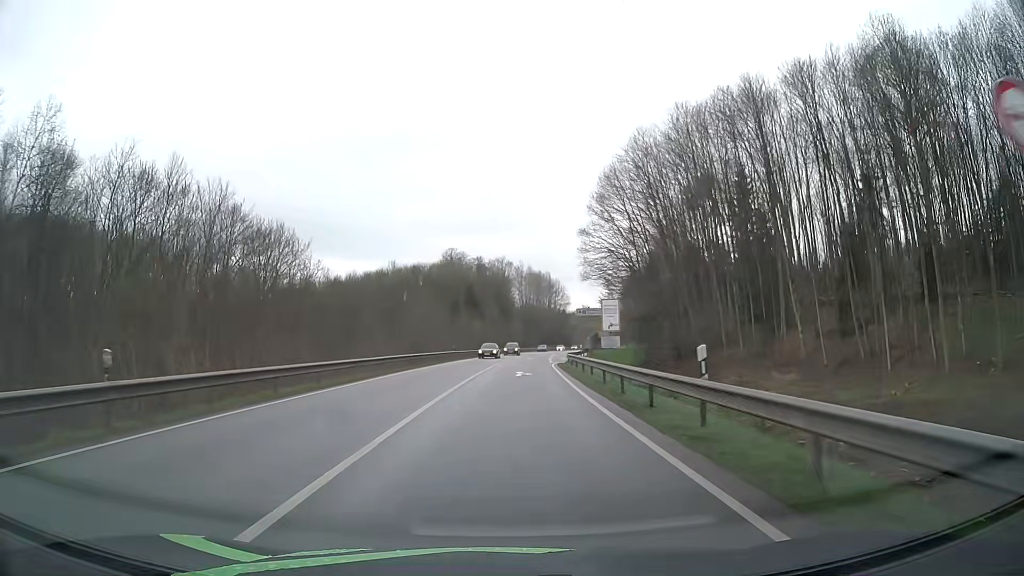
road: primary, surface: asphalt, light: Day
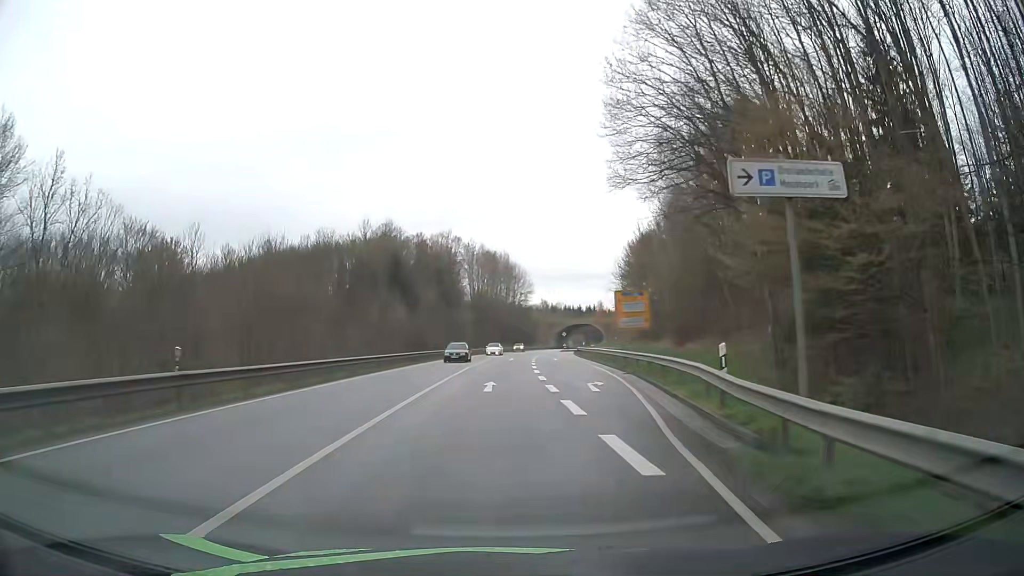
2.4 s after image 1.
(+1.3, +44.2) m; +3°
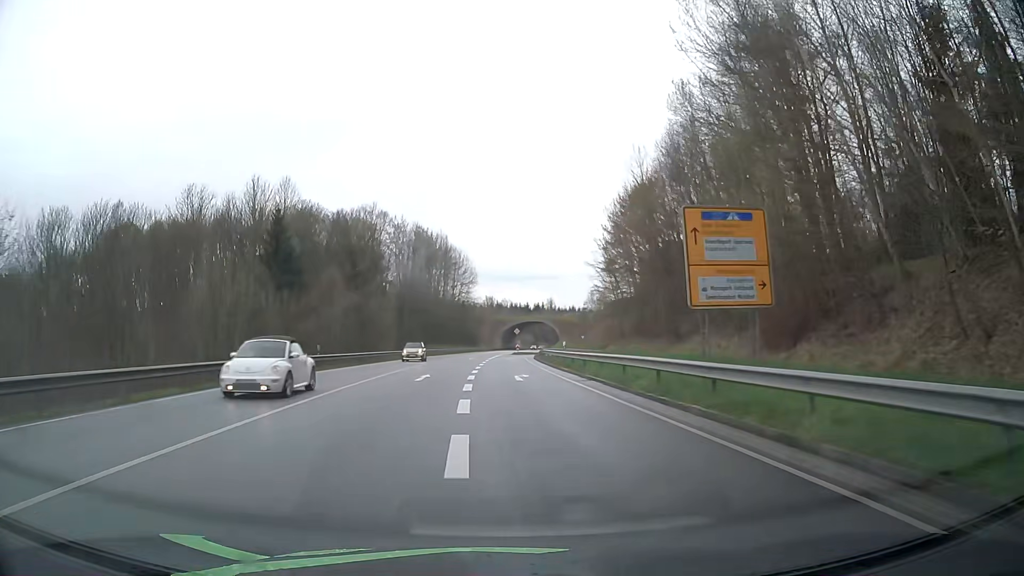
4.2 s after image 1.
(+1.5, +29.8) m; +5°
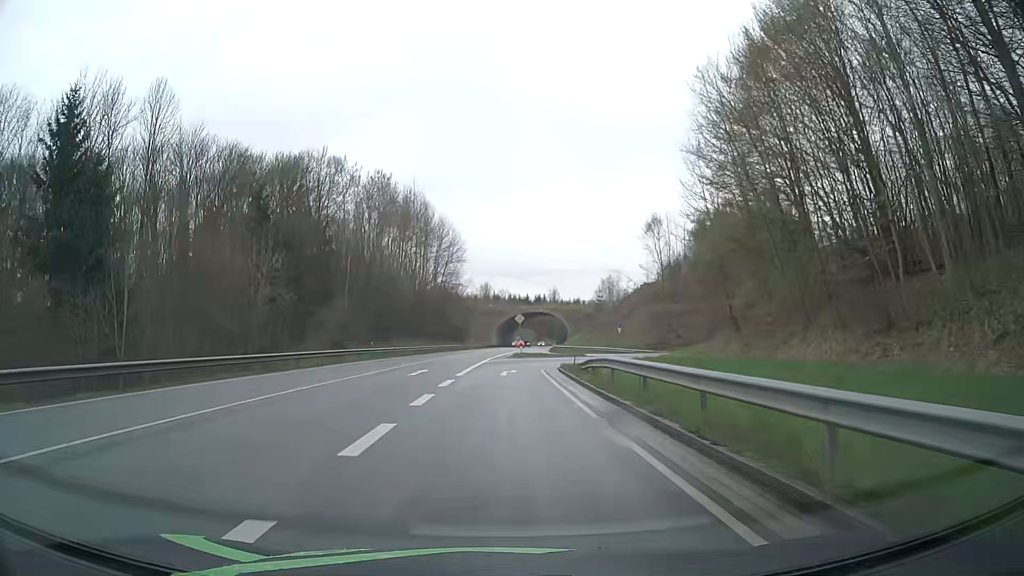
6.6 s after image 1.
(+0.2, +34.8) m; 0°
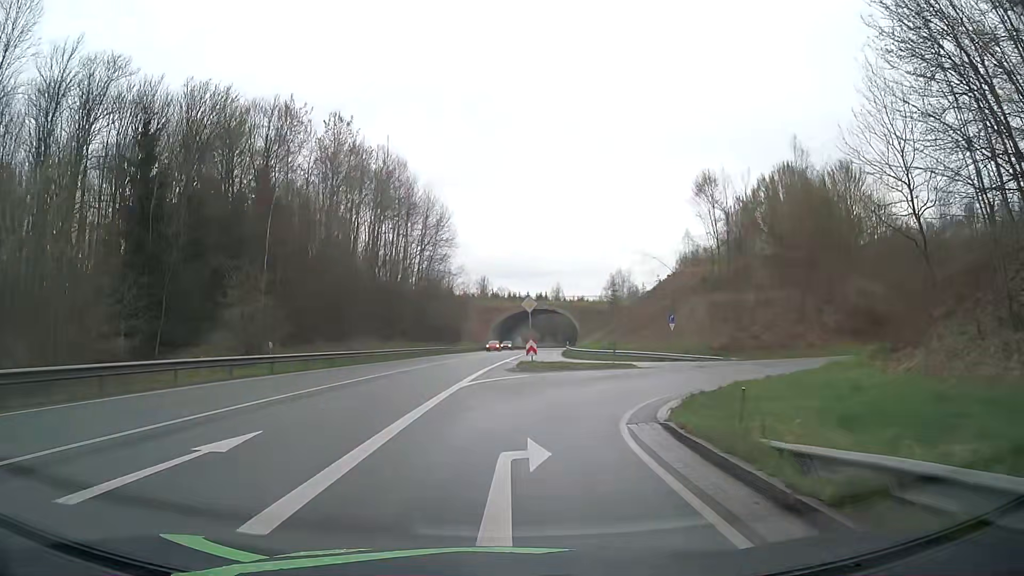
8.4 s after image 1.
(0.0, +21.1) m; 0°
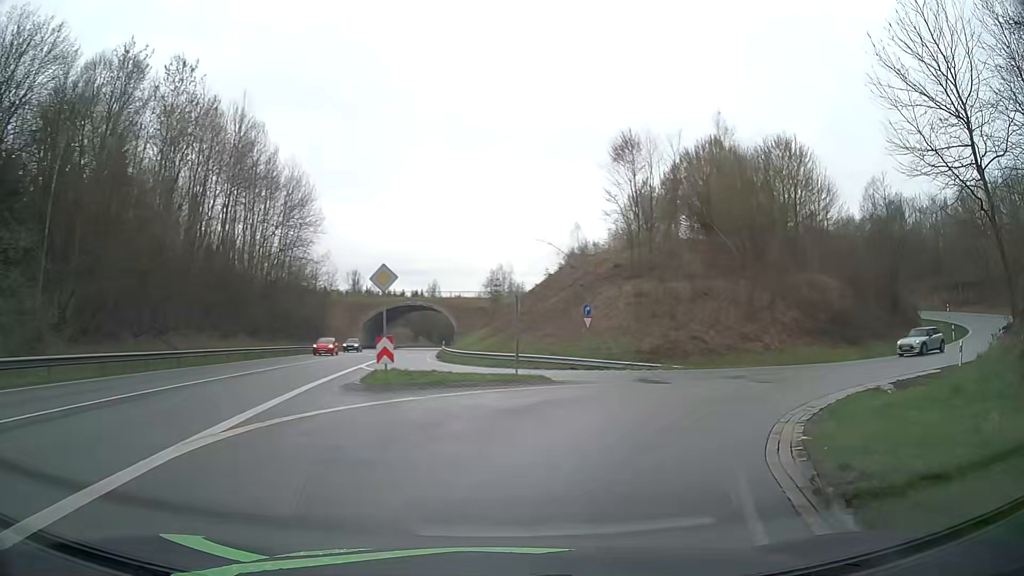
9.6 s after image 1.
(+0.7, +12.0) m; +10°
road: primary_link
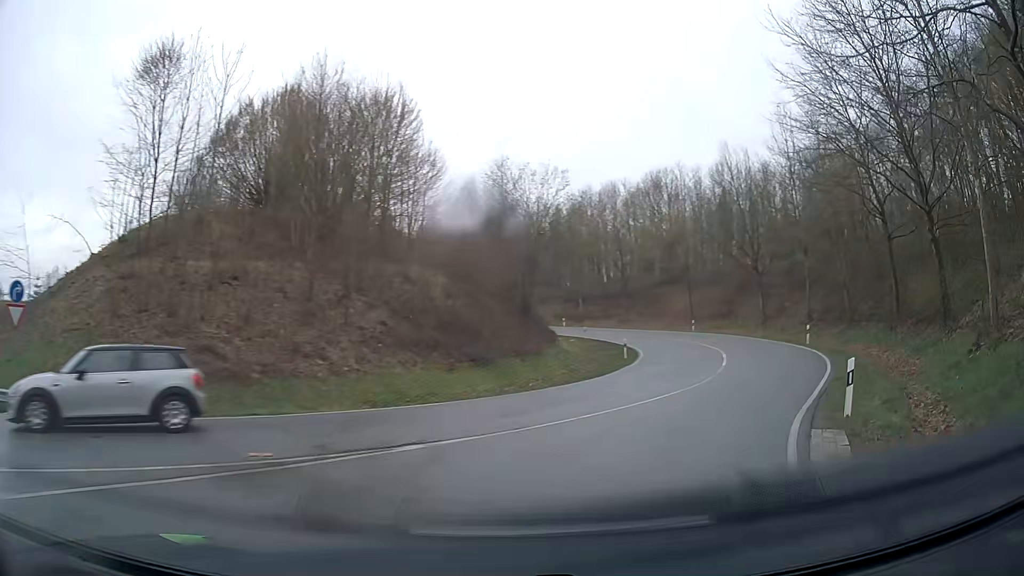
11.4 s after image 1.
(+5.0, +15.7) m; +37°
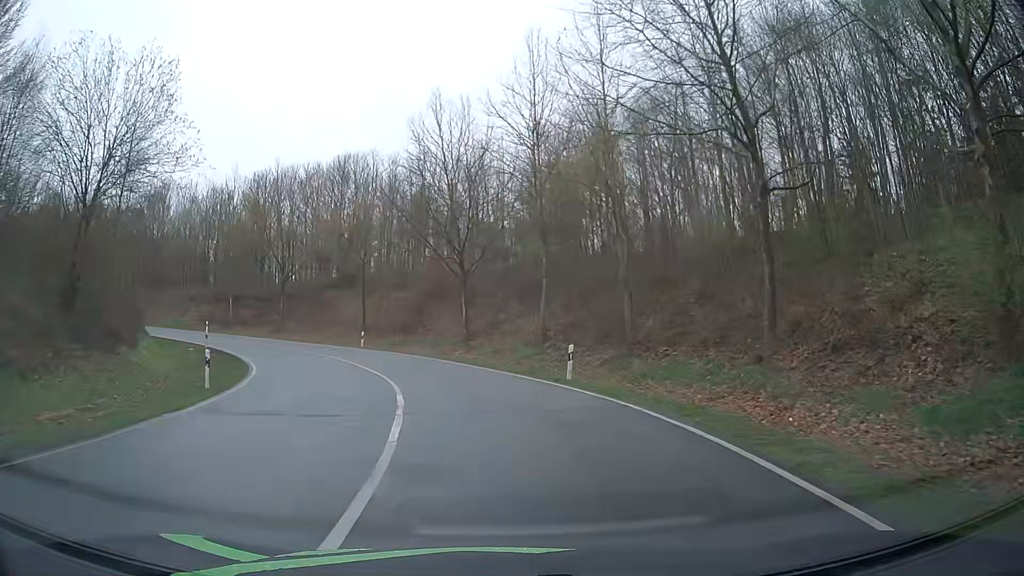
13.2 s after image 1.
(+5.3, +17.3) m; +28°
(0, +10) (-1, +20) (-4, +30) (-9, +38) (-15, +46) (-22, +53) (-30, +59) (-40, +62) (-49, +65) (-59, +66) m
